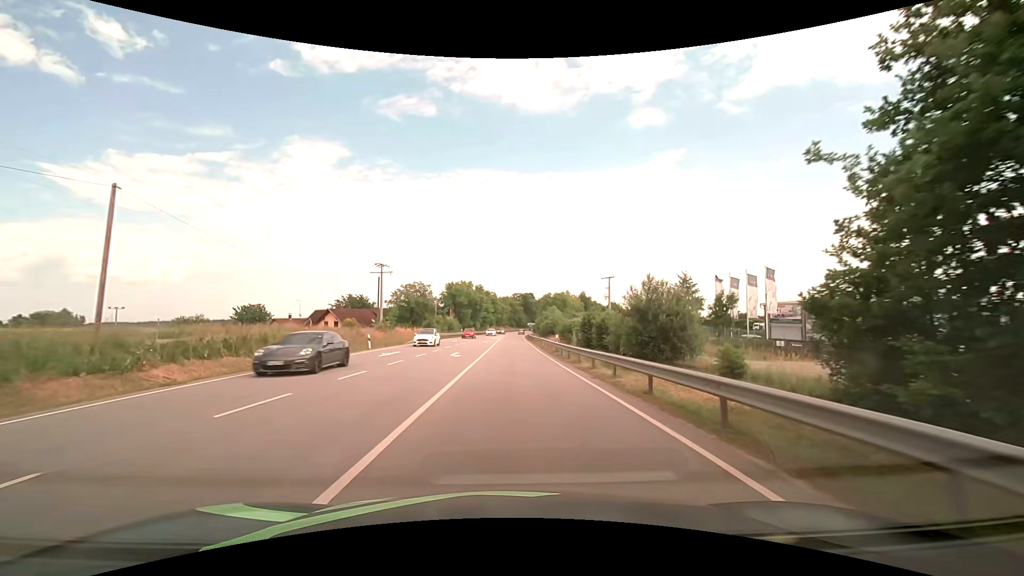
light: Day
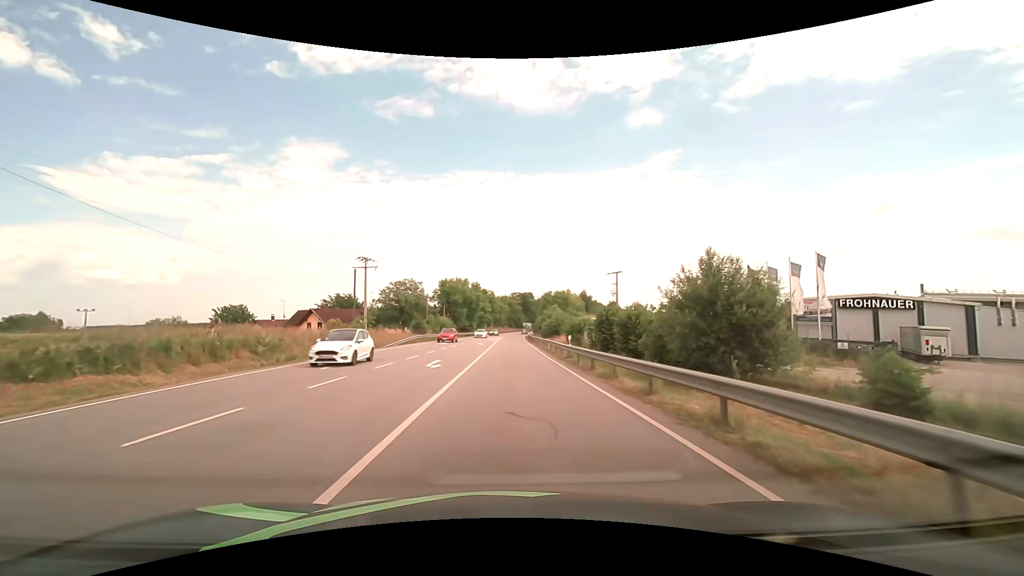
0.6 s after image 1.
(0.0, +8.3) m; 0°
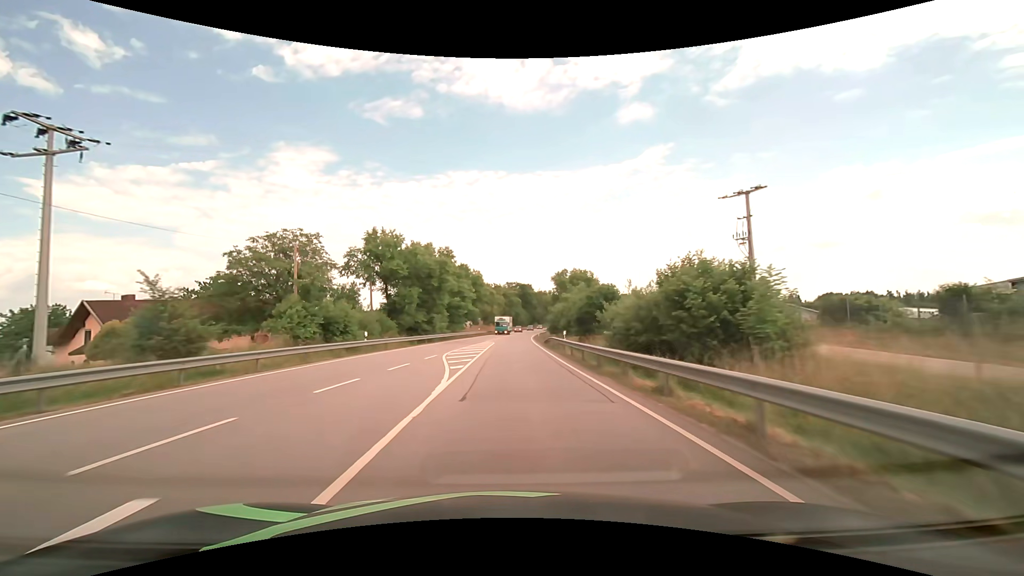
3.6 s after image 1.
(0.0, +49.8) m; 0°
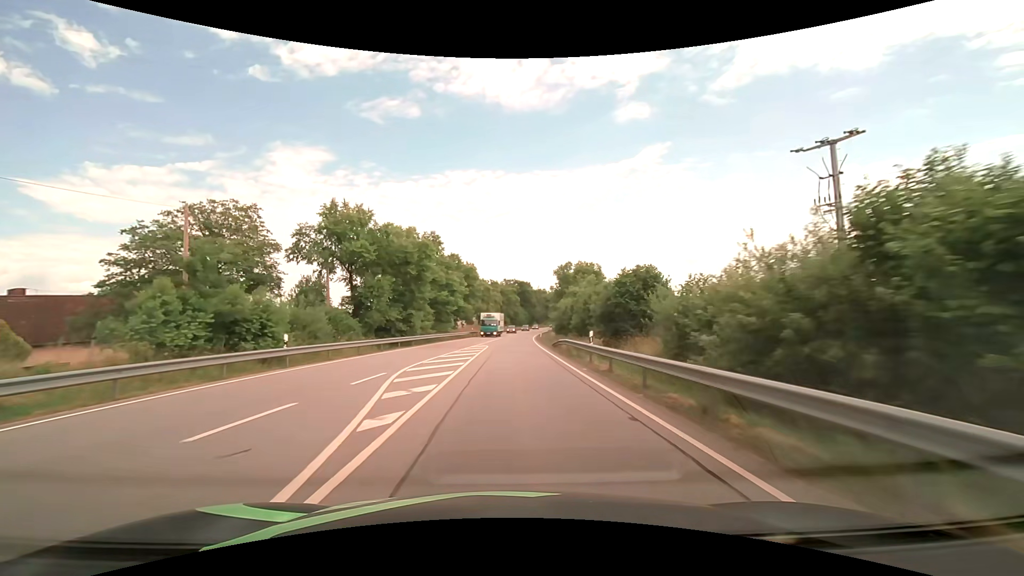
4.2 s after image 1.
(0.0, +10.7) m; 0°
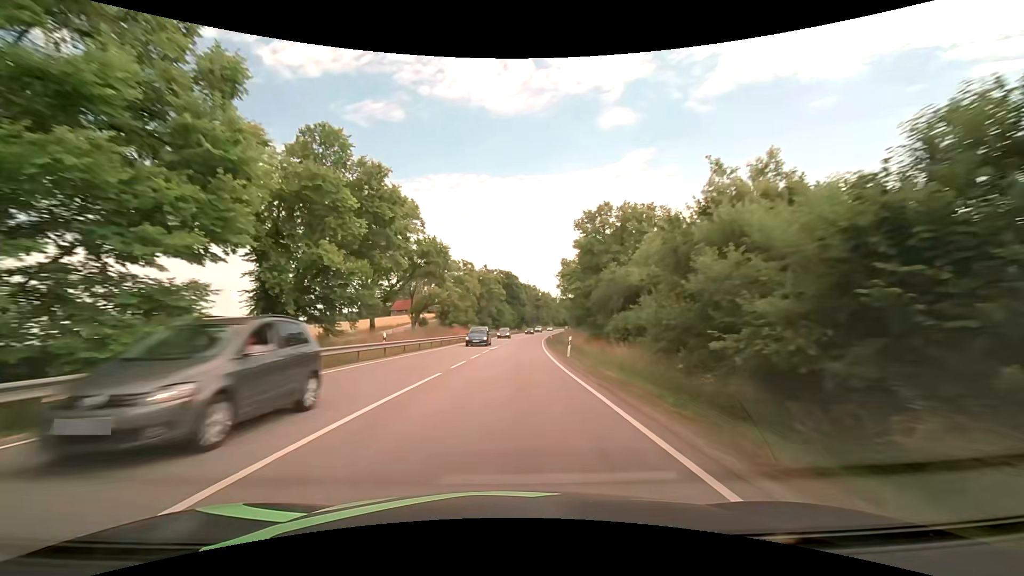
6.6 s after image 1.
(+0.6, +45.3) m; +2°
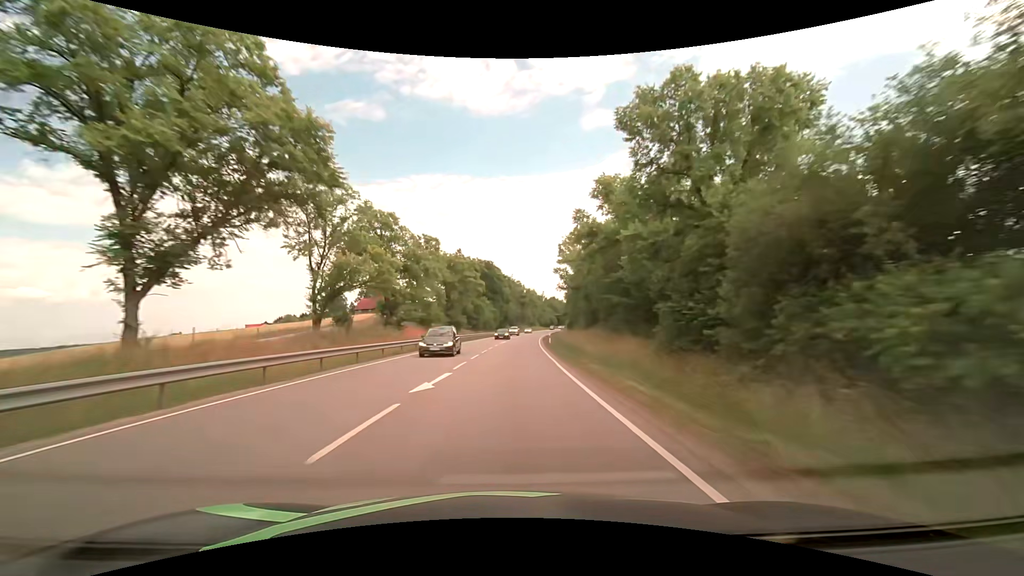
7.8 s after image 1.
(+0.5, +24.5) m; +2°
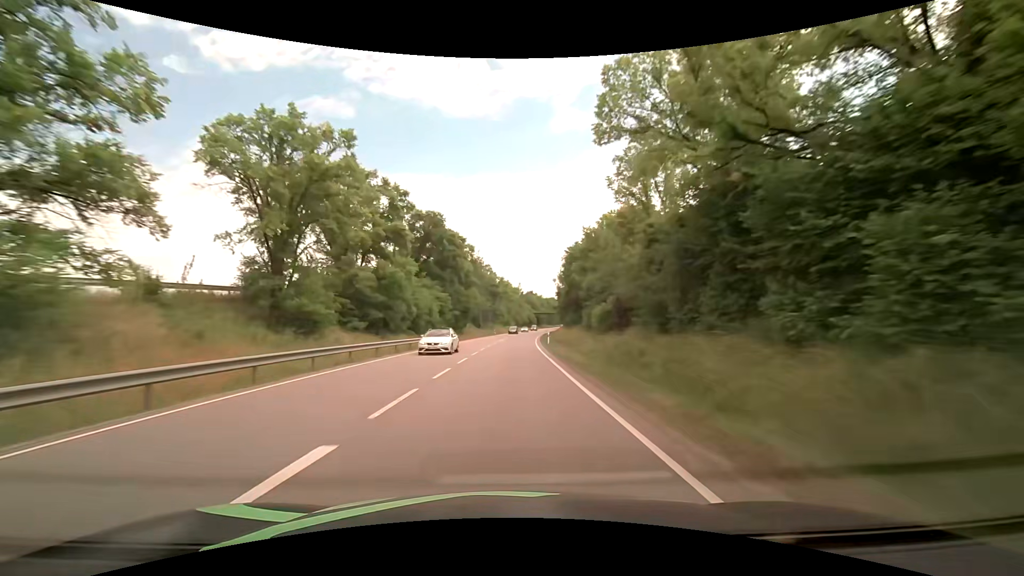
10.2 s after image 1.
(+1.7, +52.3) m; +3°
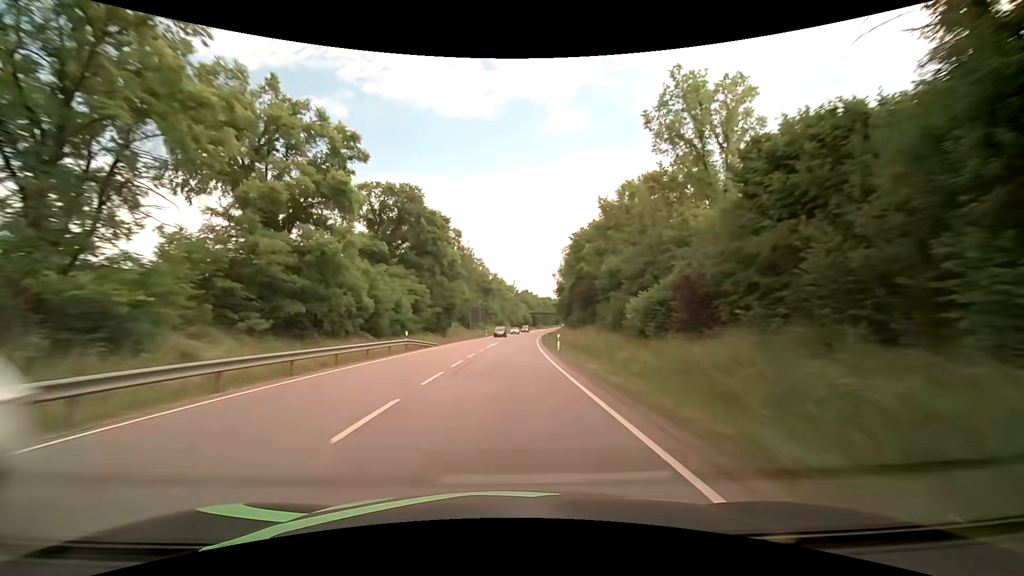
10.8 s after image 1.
(+0.1, +13.7) m; +1°
(0, +10) (0, +20) (0, +30) (+1, +40) (+1, +50) (+2, +60) (+3, +70) (+3, +80) (+4, +90) (+5, +100) m
